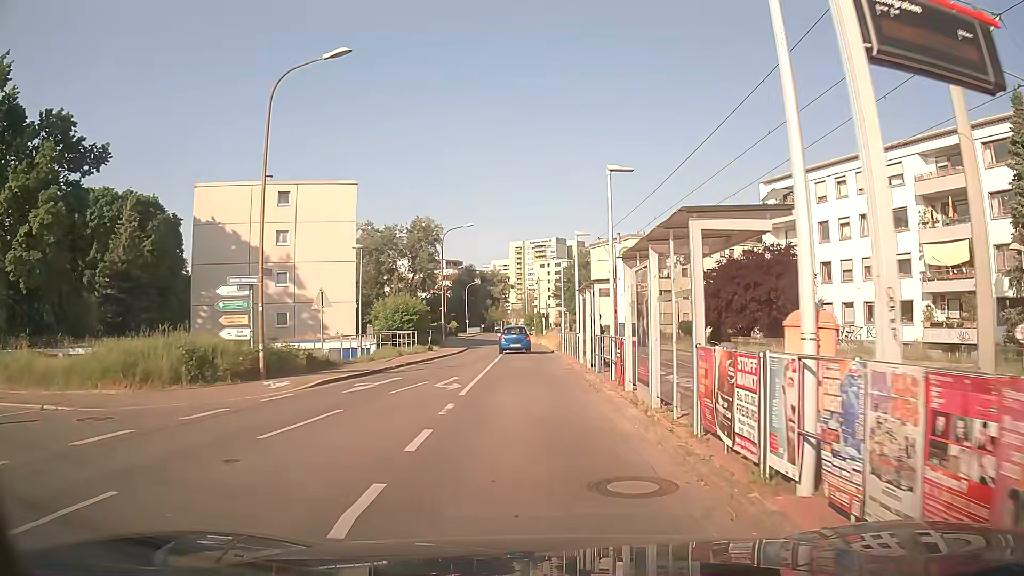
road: residential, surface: asphalt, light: Day
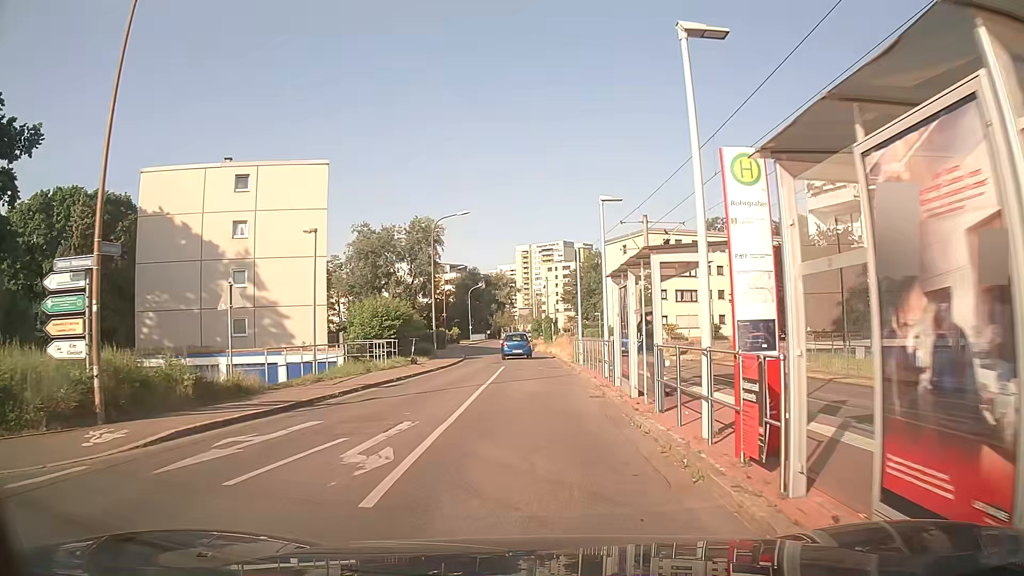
(+0.1, +8.1) m; +1°
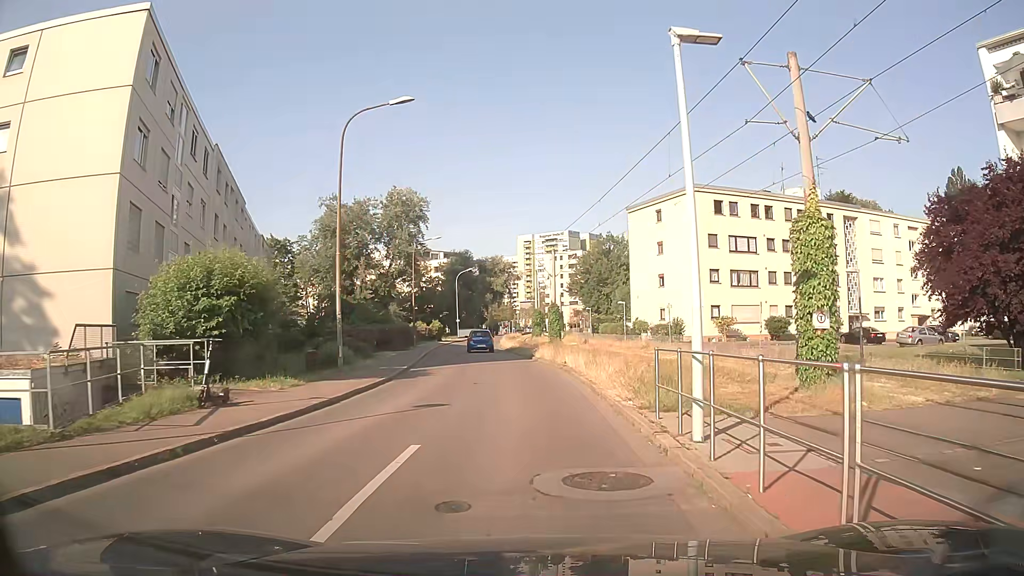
(0.0, +20.9) m; -1°
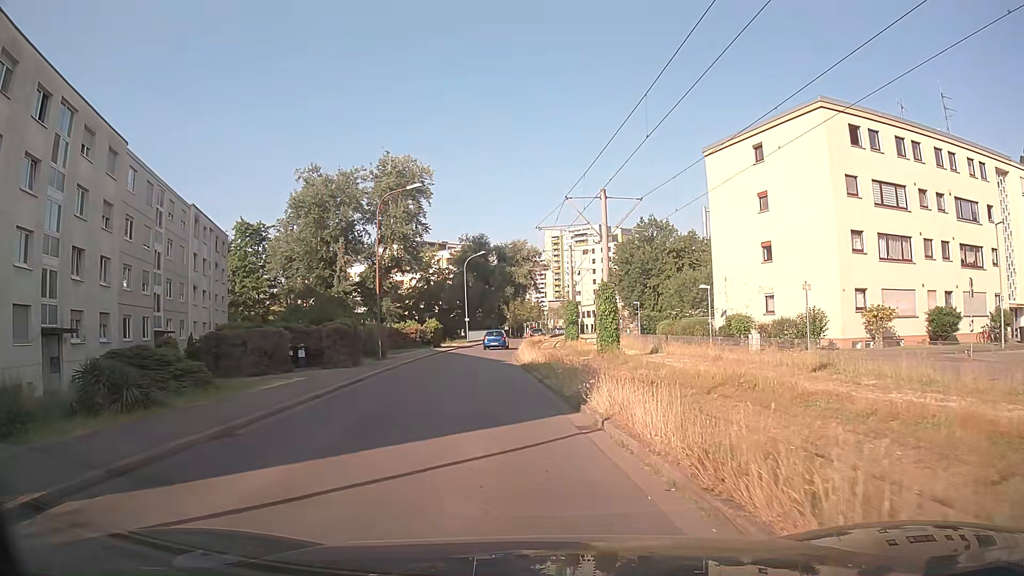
(-0.3, +21.3) m; -3°
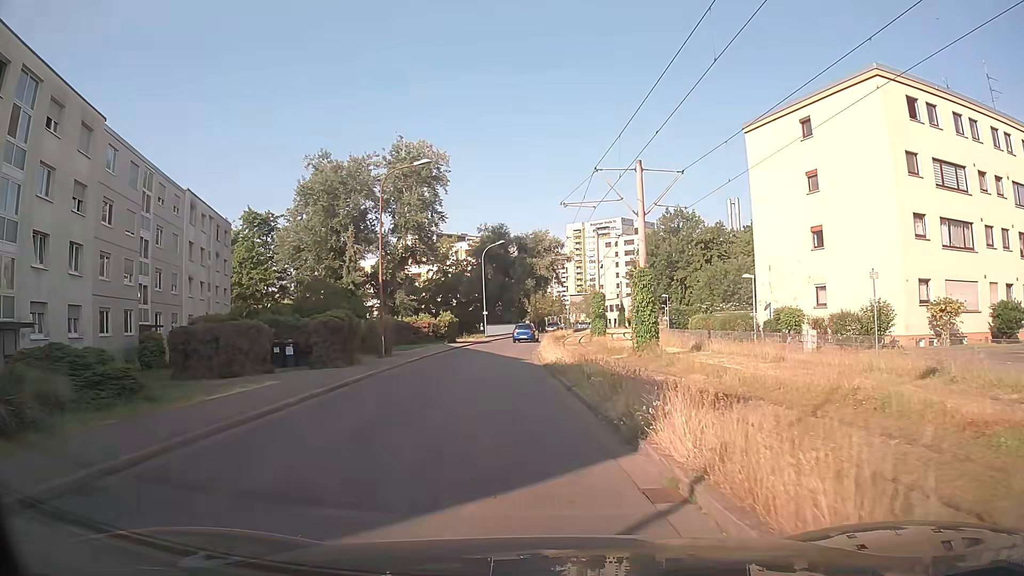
(-0.1, +4.2) m; -3°
